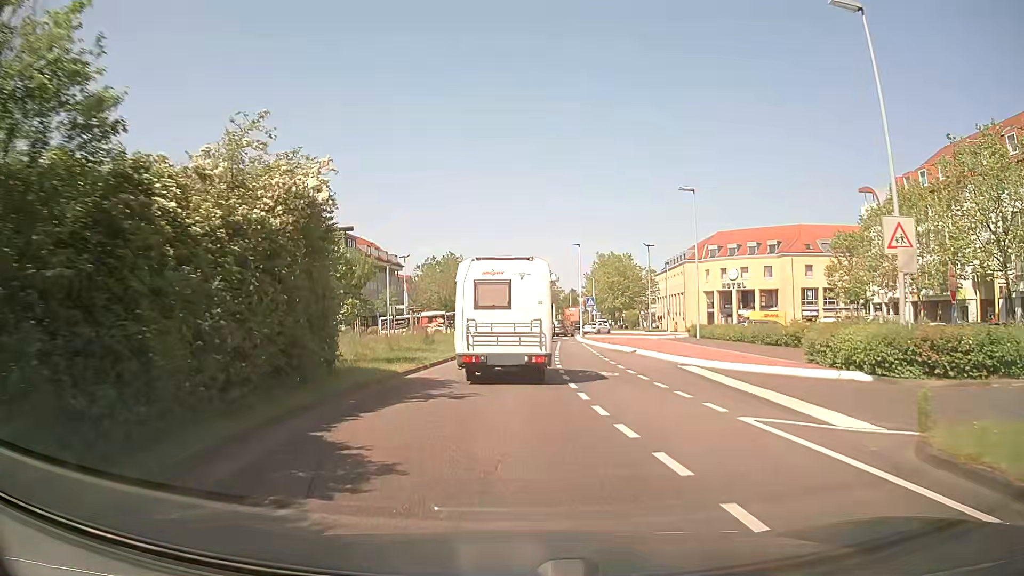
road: secondary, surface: asphalt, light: Day
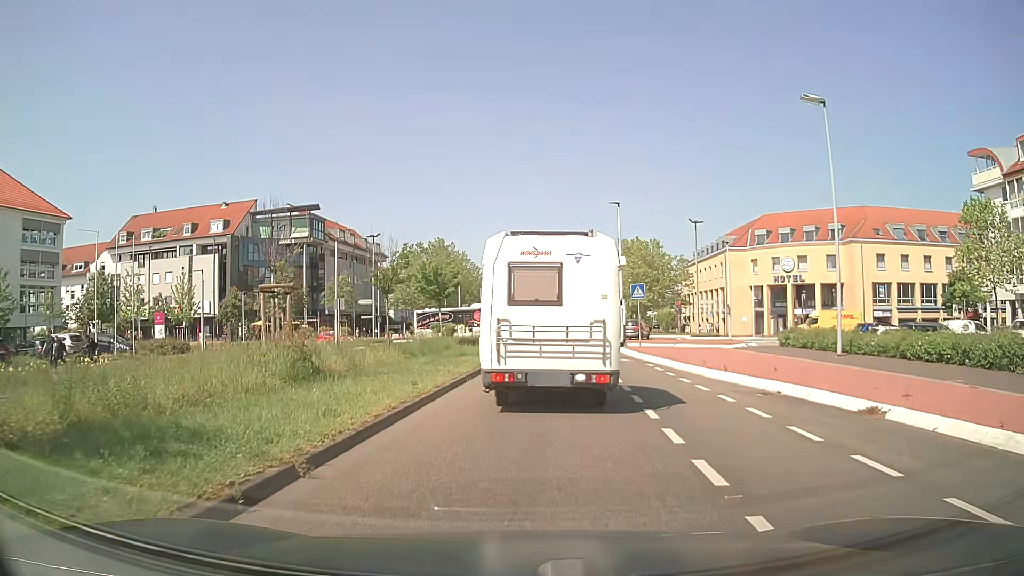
(-0.2, +19.8) m; +1°
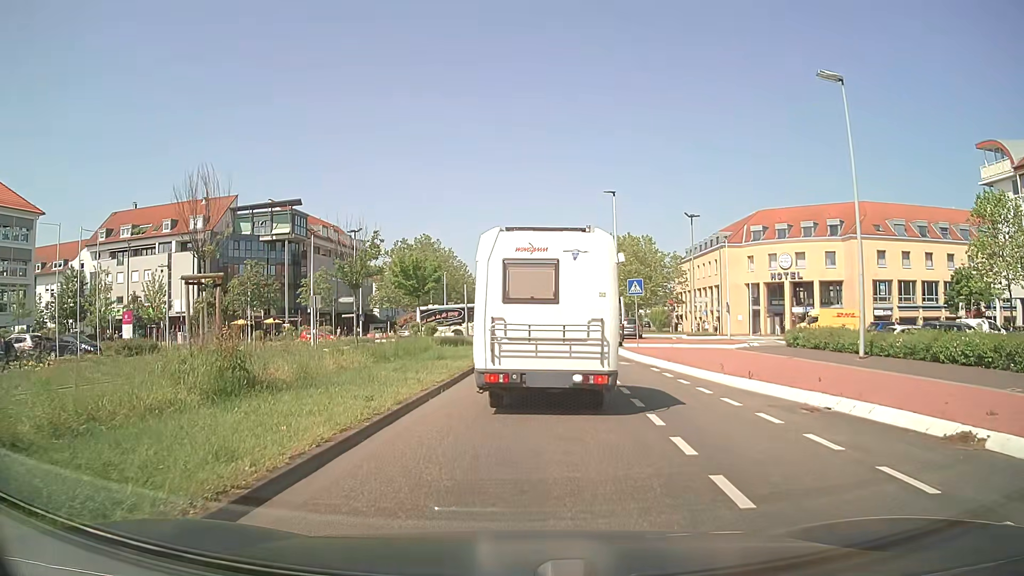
(0.0, +2.7) m; +1°
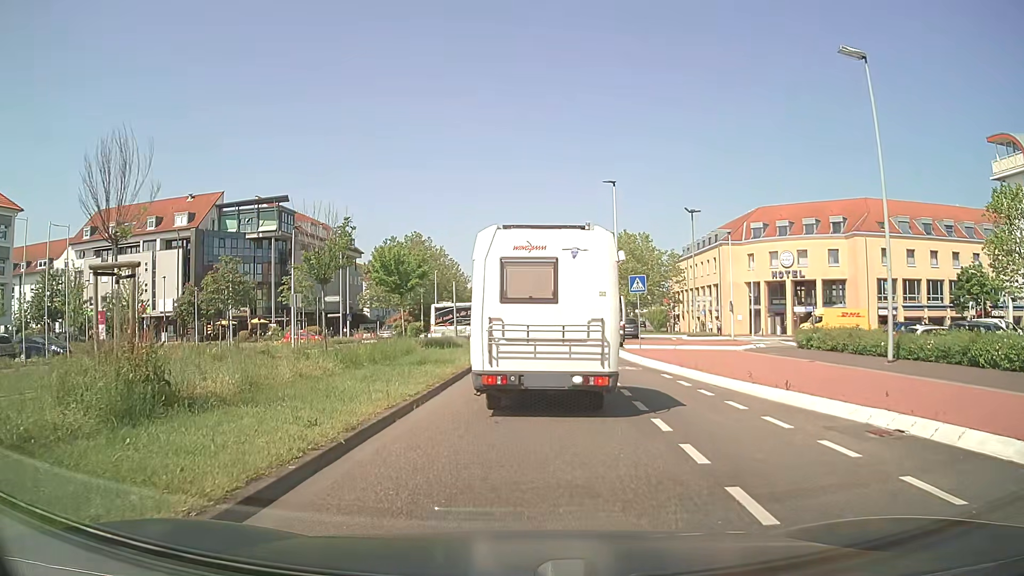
(0.0, +2.4) m; 0°
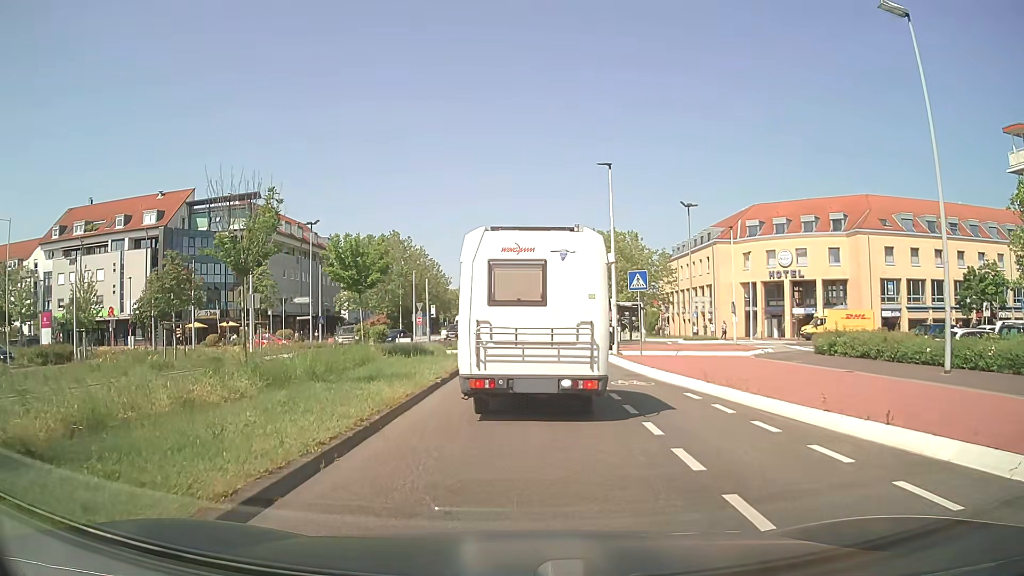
(0.0, +4.1) m; +1°
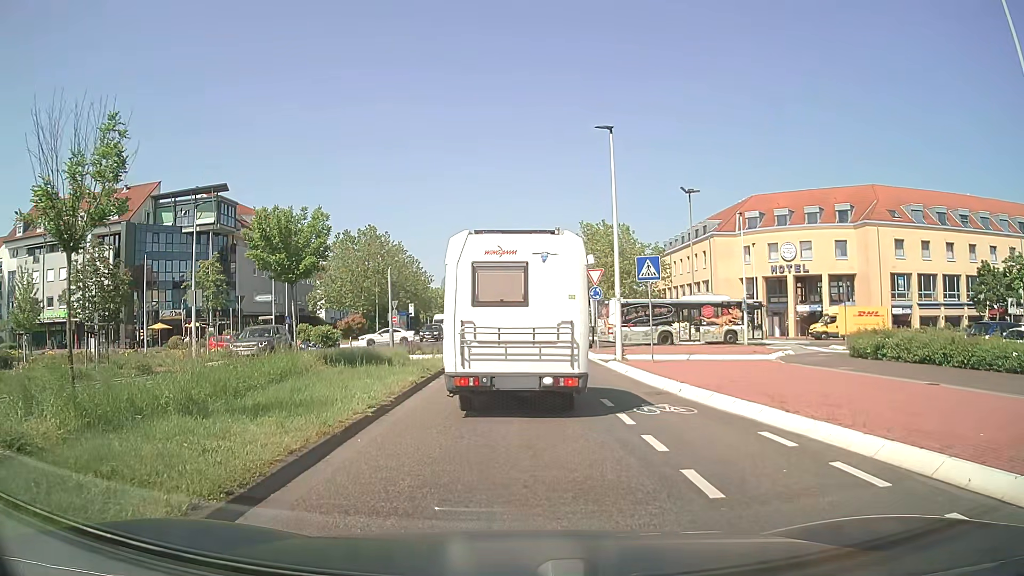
(+0.1, +5.2) m; +2°
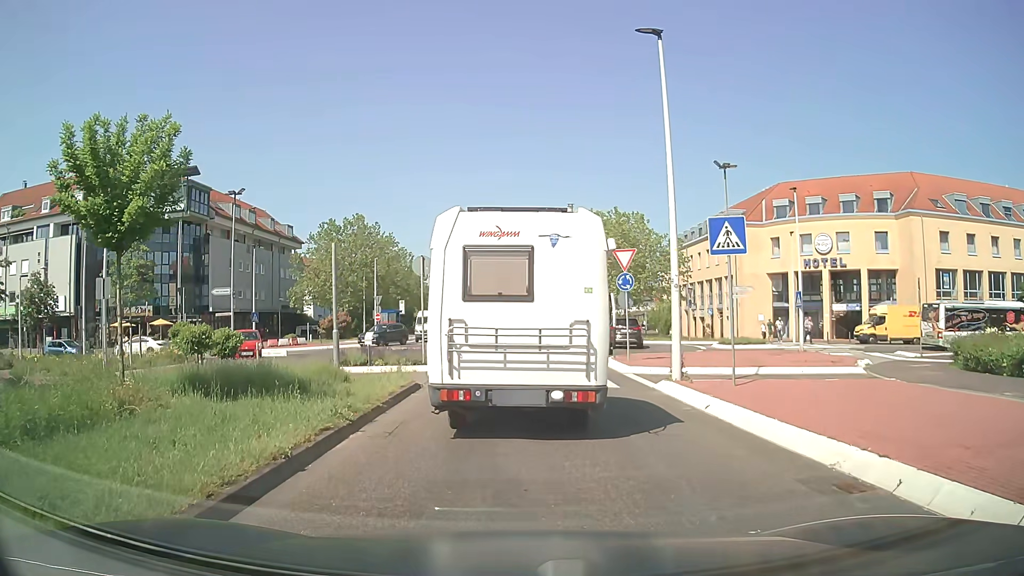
(0.0, +7.8) m; -1°
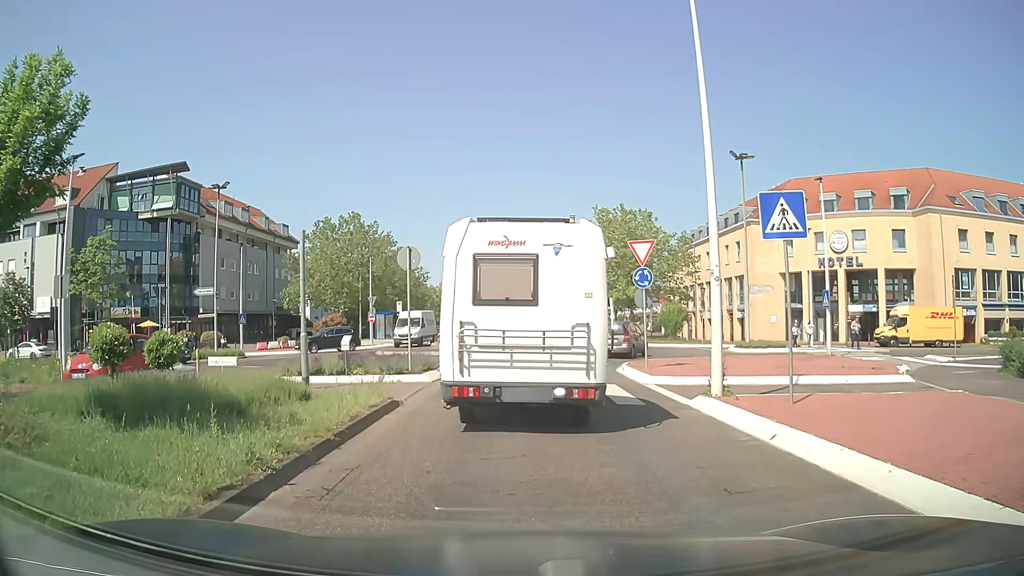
(0.0, +2.7) m; +1°
(0, +10) (0, +20) (+3, +29) (+6, +39) (+4, +49) (+3, +59) (+2, +69) (+2, +79) (+2, +89) (+2, +99) m
